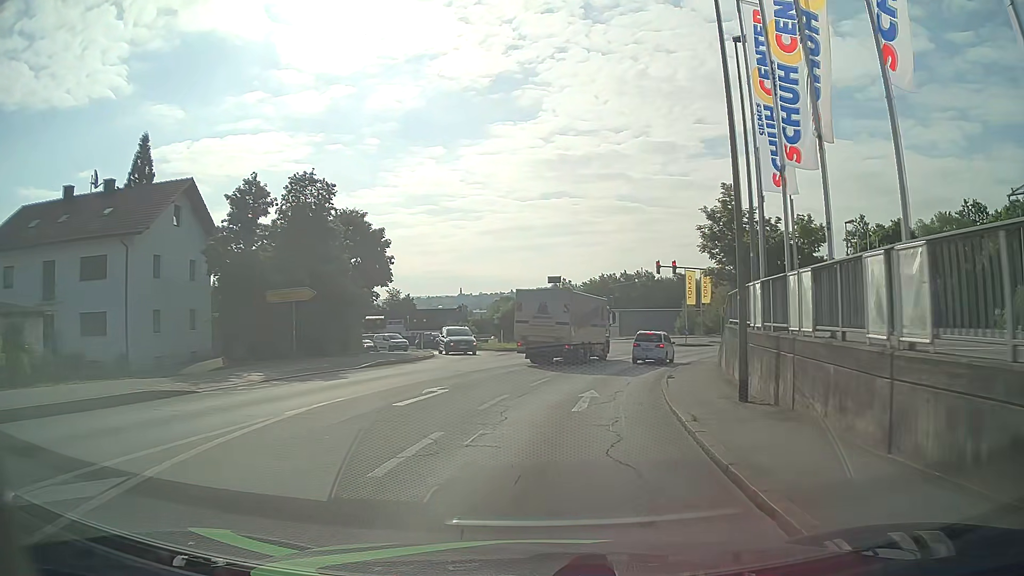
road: tertiary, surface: asphalt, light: Day
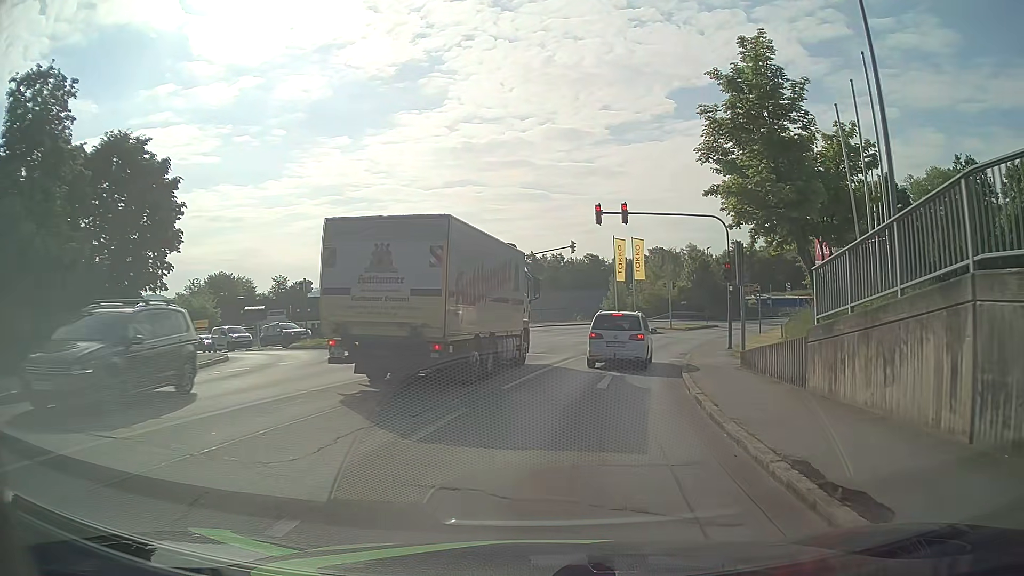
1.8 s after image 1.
(+1.2, +16.4) m; +9°
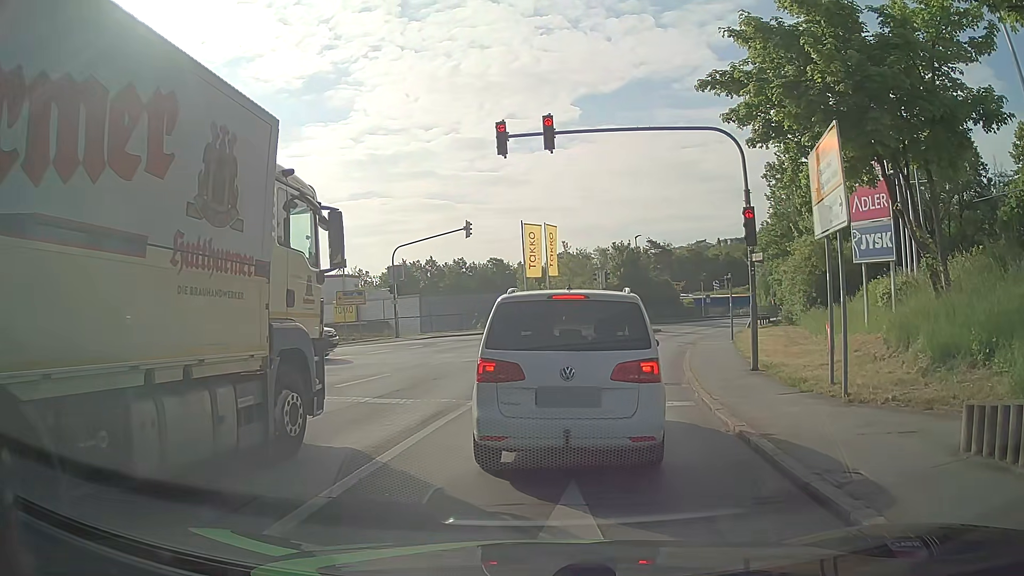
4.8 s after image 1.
(+0.7, +12.5) m; +8°
